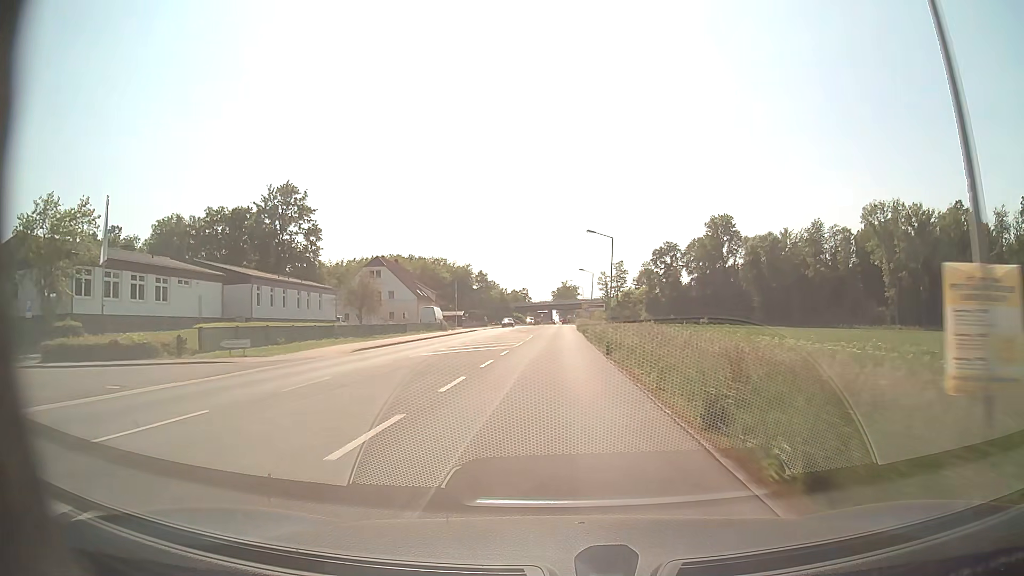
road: primary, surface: asphalt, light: Day
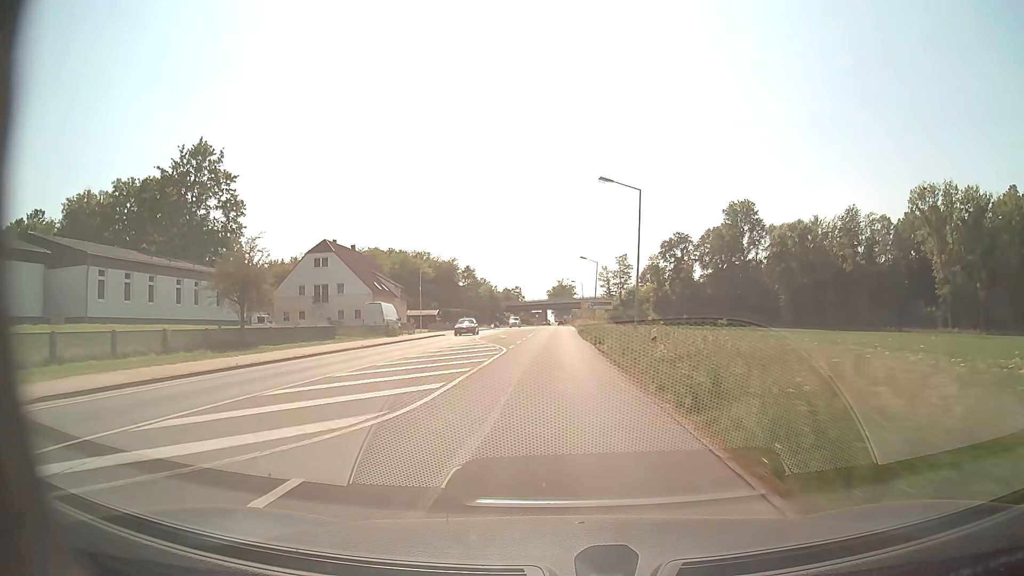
(+0.1, +21.8) m; 0°
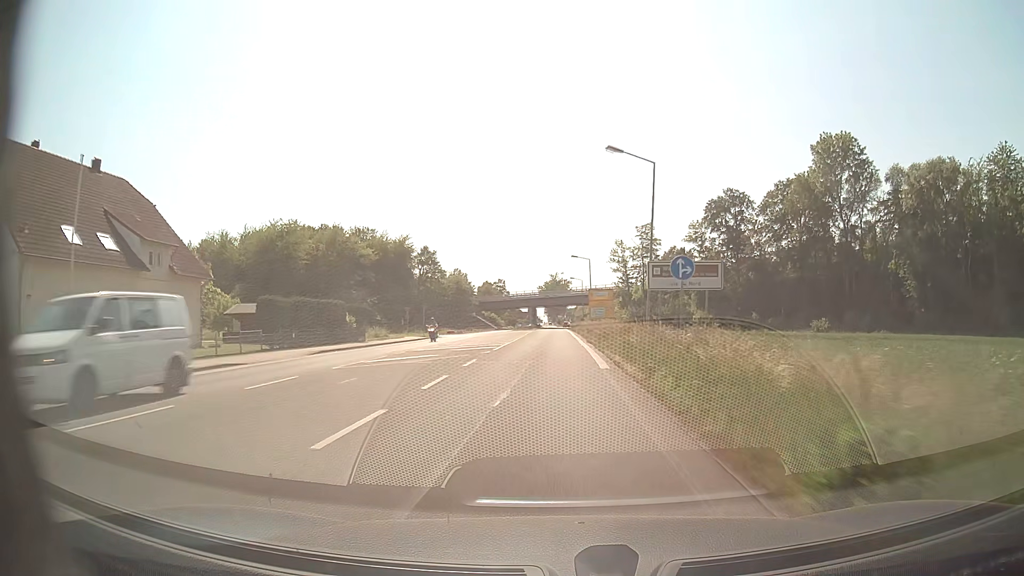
(+0.3, +54.6) m; +1°
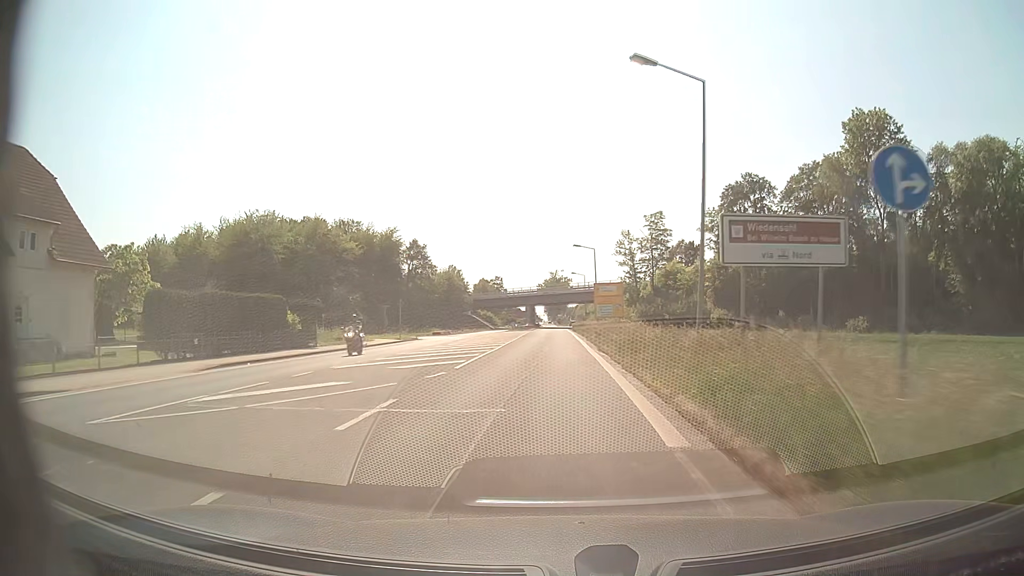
(0.0, +10.9) m; 0°
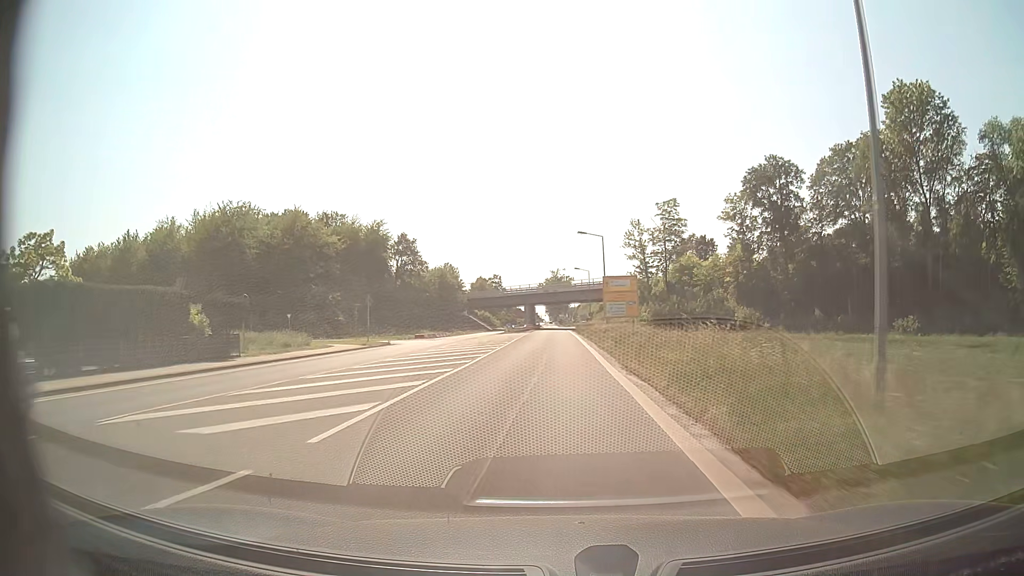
(0.0, +10.9) m; 0°
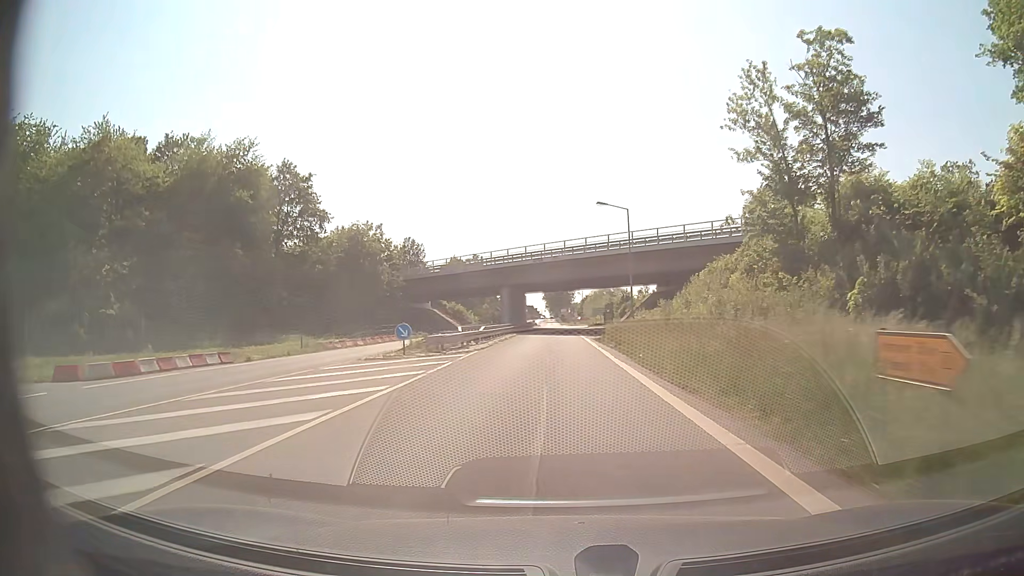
(-0.3, +54.7) m; 0°
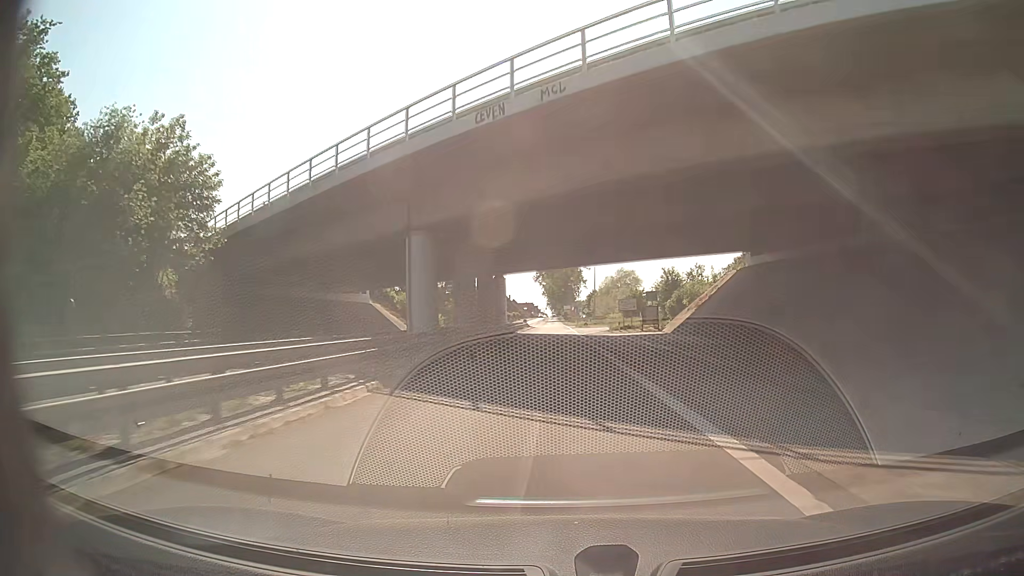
(0.0, +43.9) m; 0°
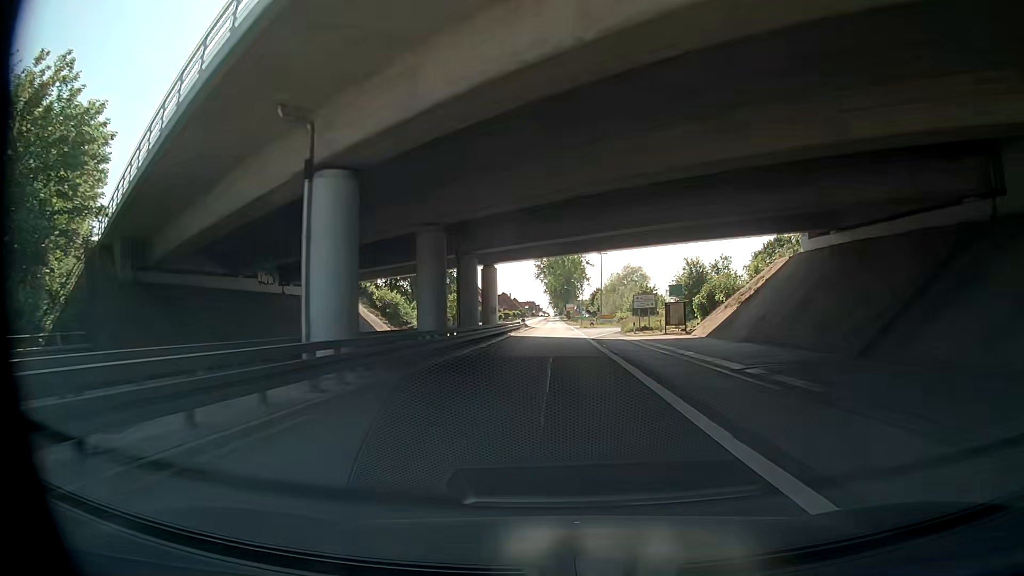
(0.0, +11.0) m; 0°
(0, +10) (0, +20) (0, +30) (0, +40) (0, +50) (-1, +60) (-1, +70) (-1, +80) (-1, +90) (-1, +100) m
